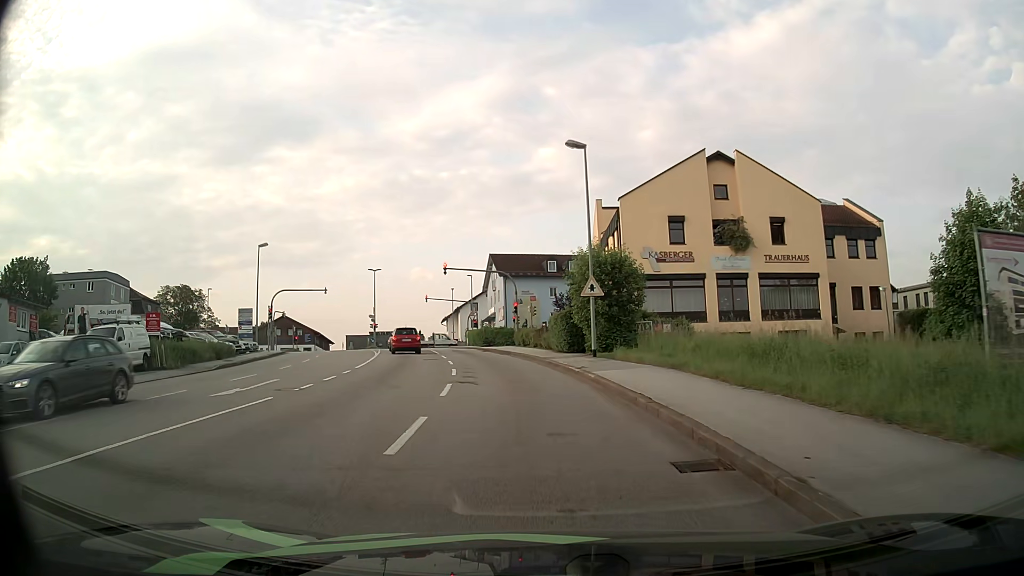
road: tertiary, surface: asphalt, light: Day
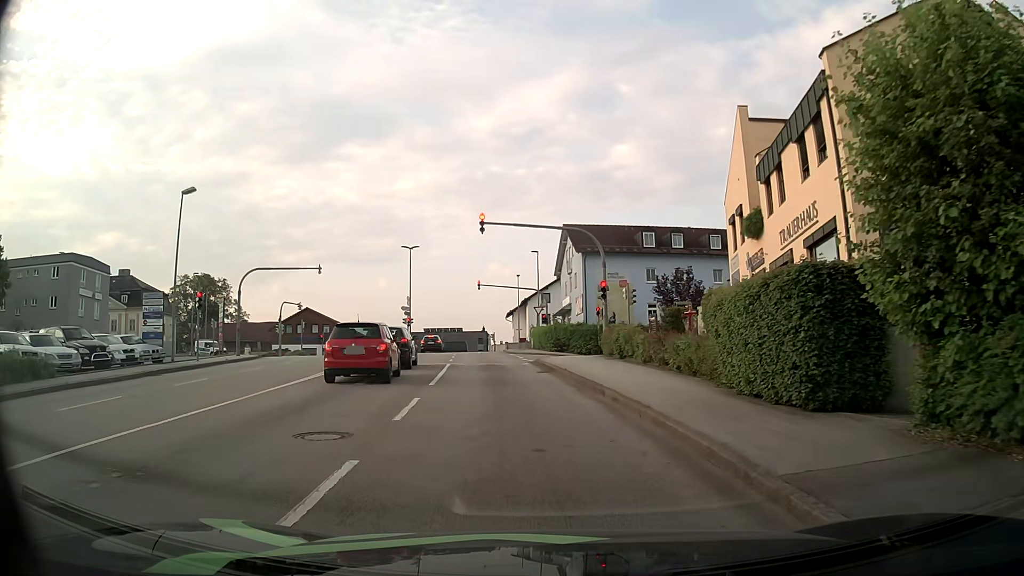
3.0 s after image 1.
(-1.4, +21.4) m; -7°
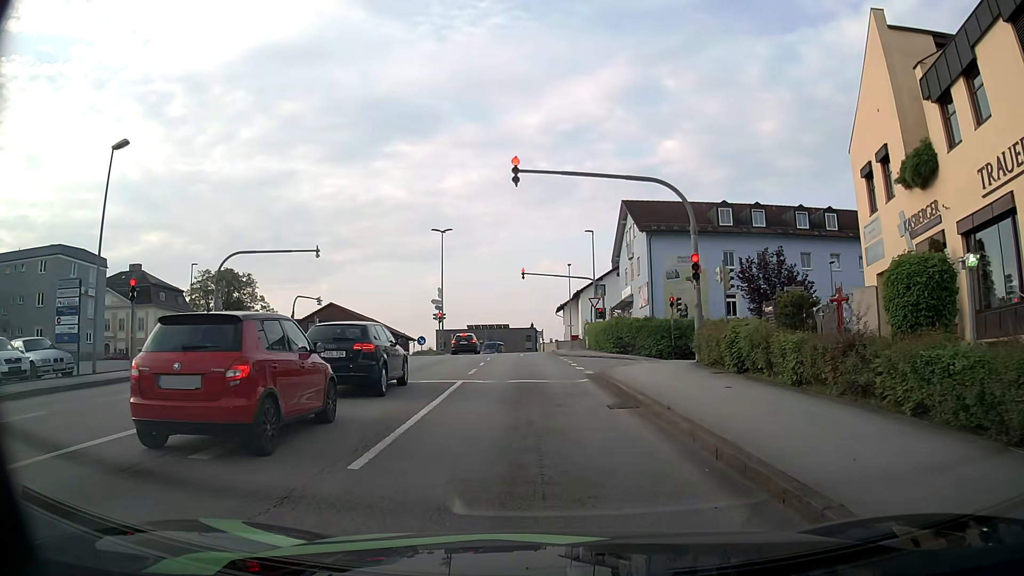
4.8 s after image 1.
(-0.4, +9.7) m; -5°
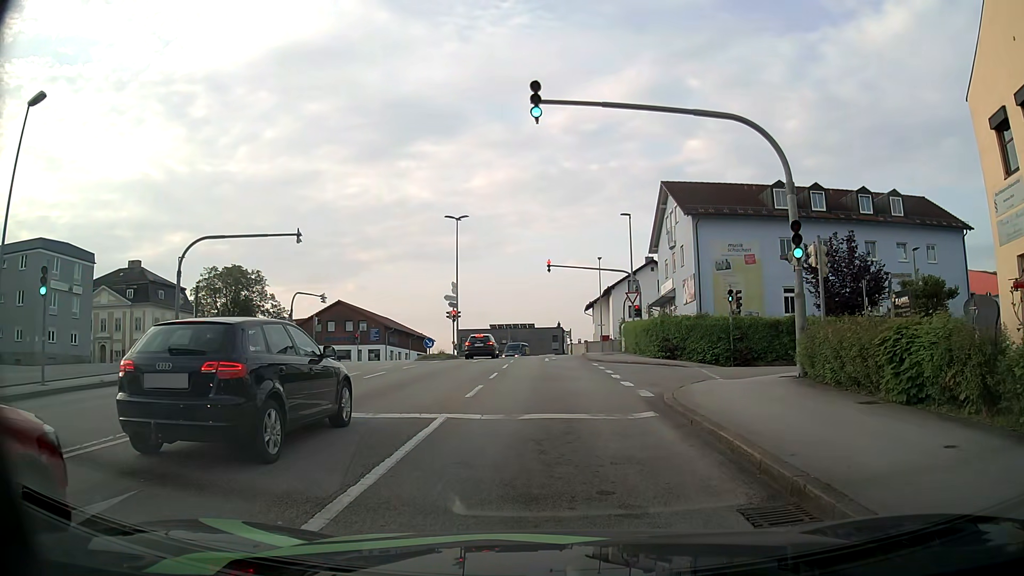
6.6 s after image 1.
(-0.1, +6.5) m; -1°
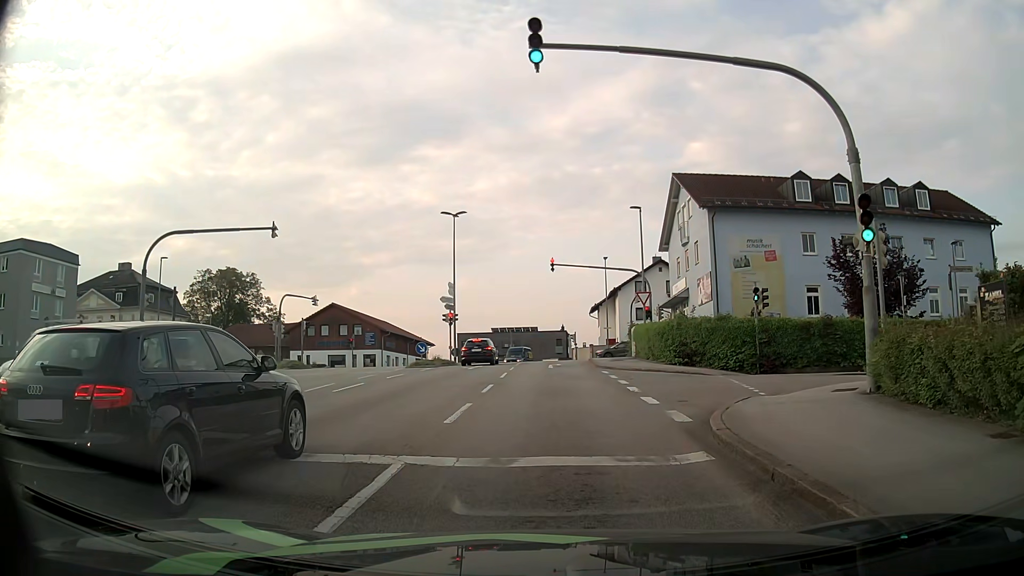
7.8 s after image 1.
(-0.1, +3.3) m; 0°
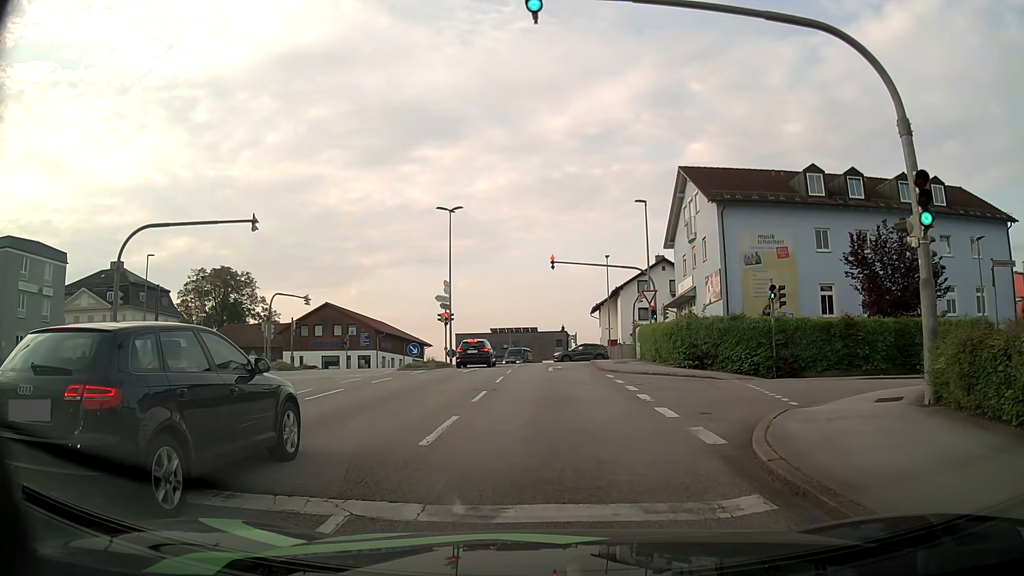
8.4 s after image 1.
(-0.1, +2.0) m; -2°
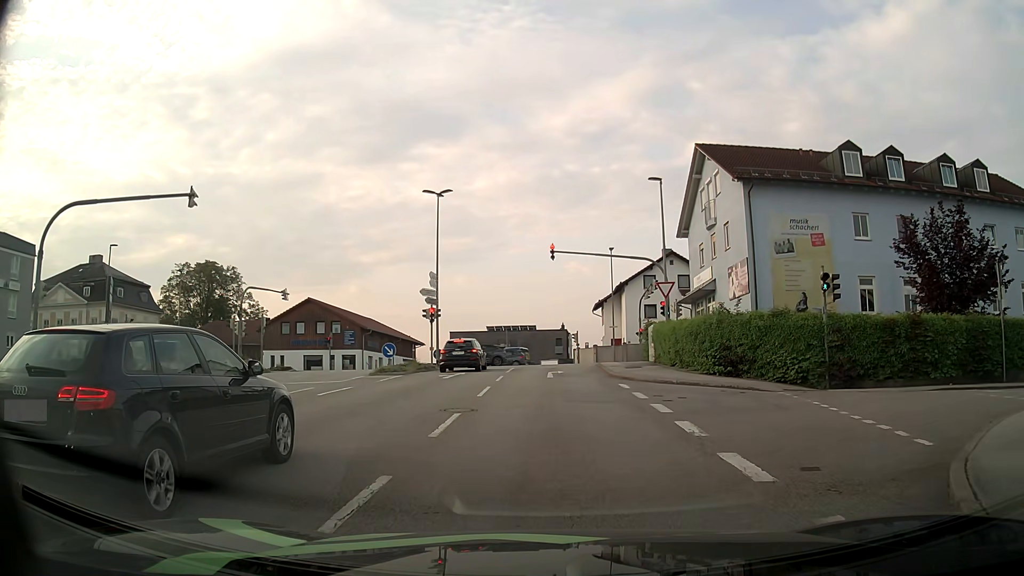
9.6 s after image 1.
(0.0, +4.9) m; +1°
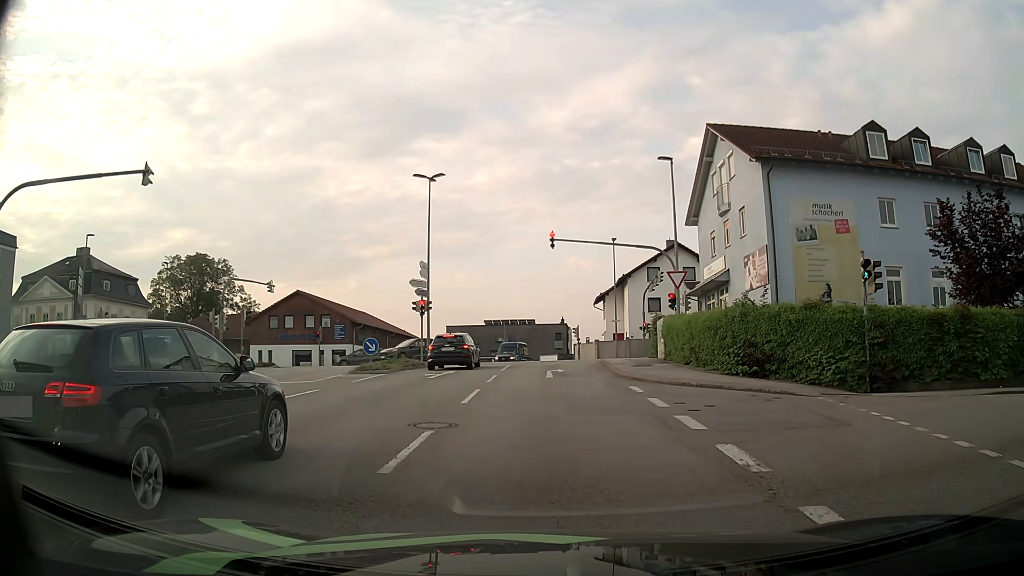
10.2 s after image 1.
(0.0, +2.7) m; 0°
(0, +10) (0, +20) (0, +30) (+3, +39) (+11, +44) (+21, +44) (+31, +45) (+41, +45) (+51, +46) (+61, +48) m
